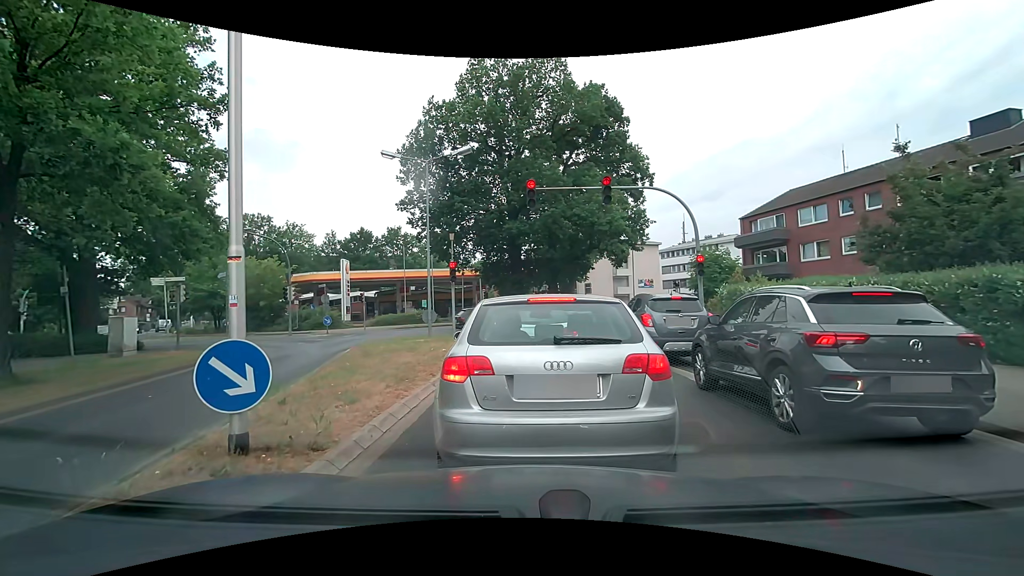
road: tertiary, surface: asphalt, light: Day
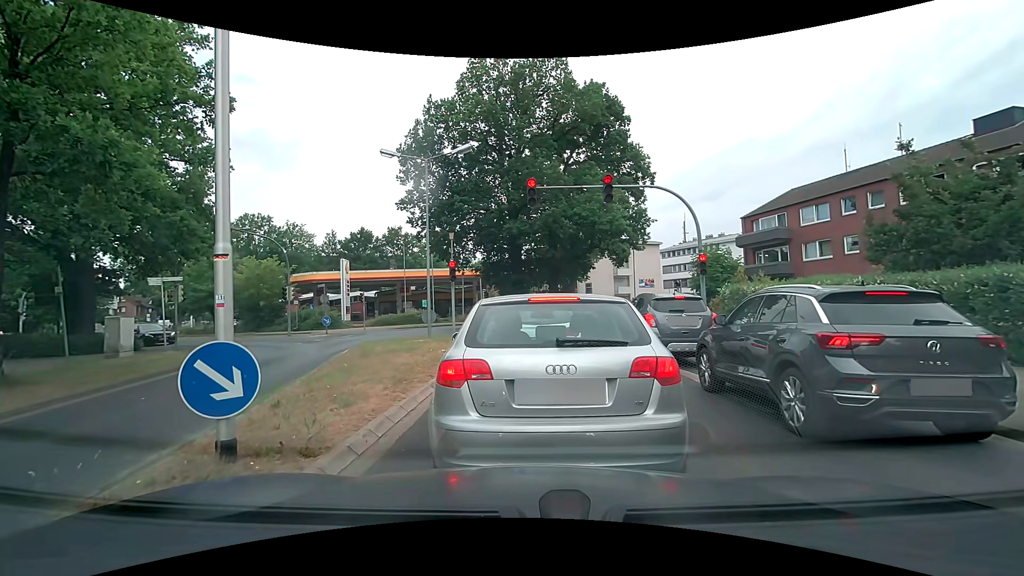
(0.0, +0.2) m; 0°
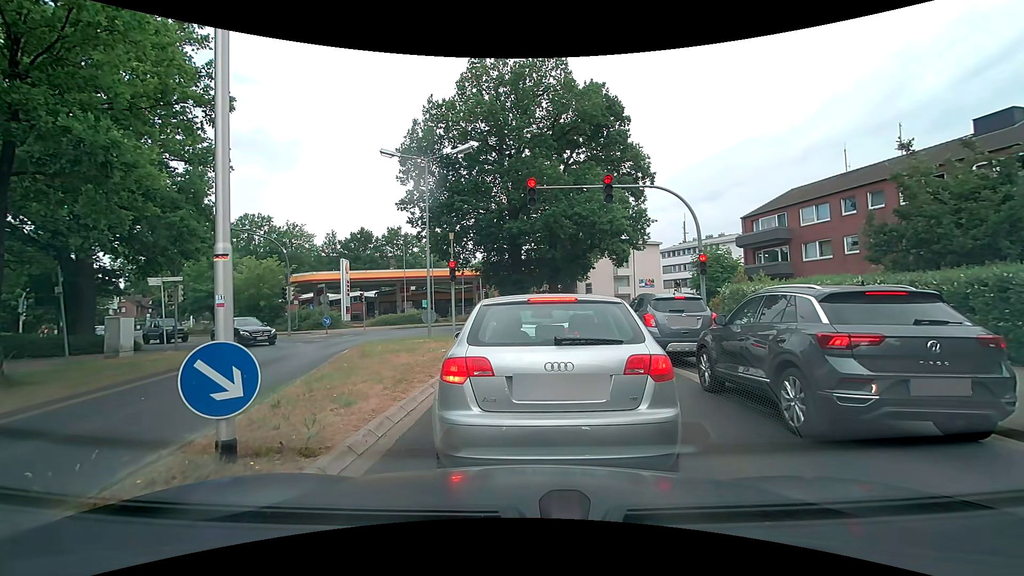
(0.0, 0.0) m; 0°
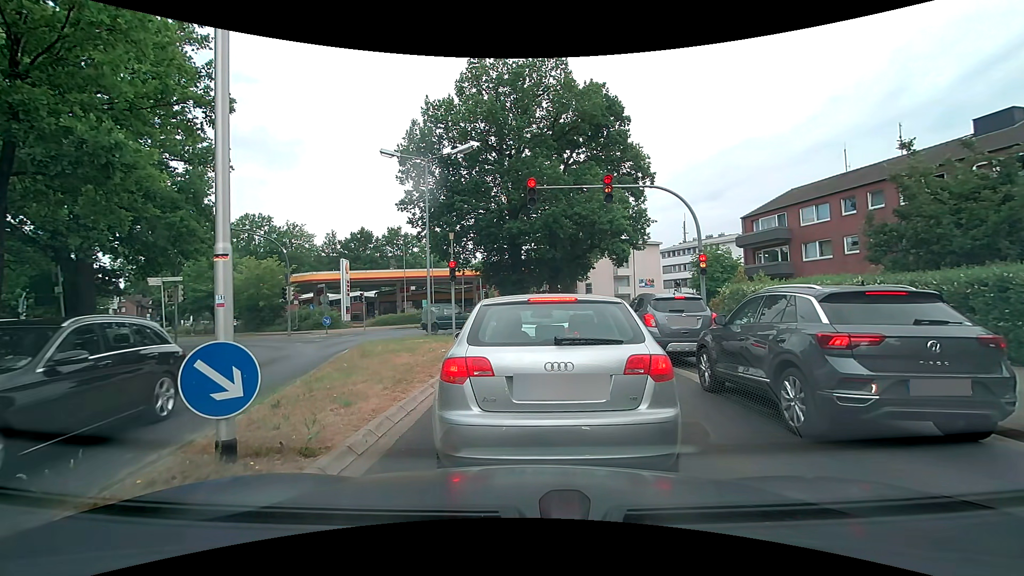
(0.0, 0.0) m; 0°
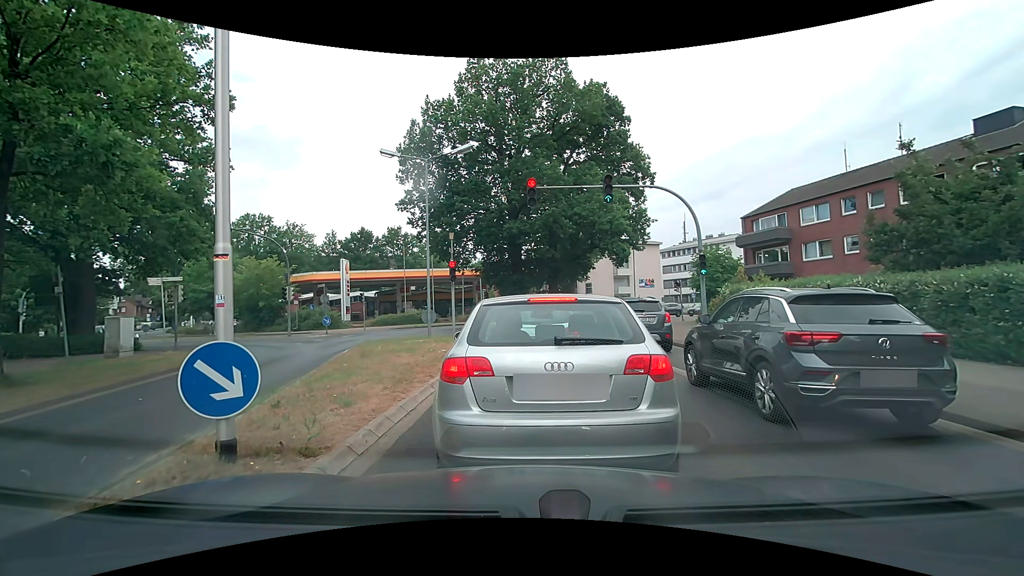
(0.0, 0.0) m; 0°
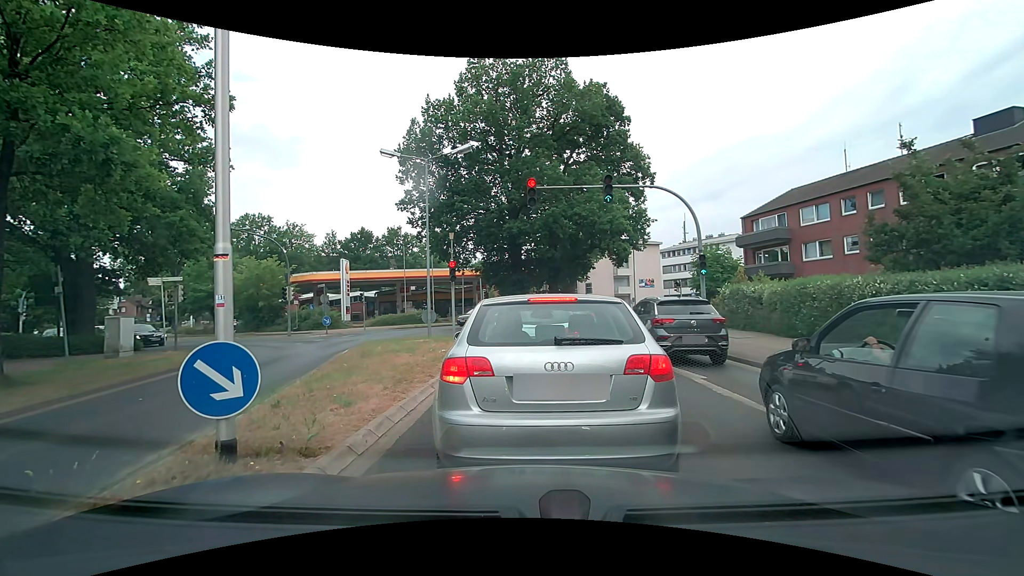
(0.0, 0.0) m; 0°
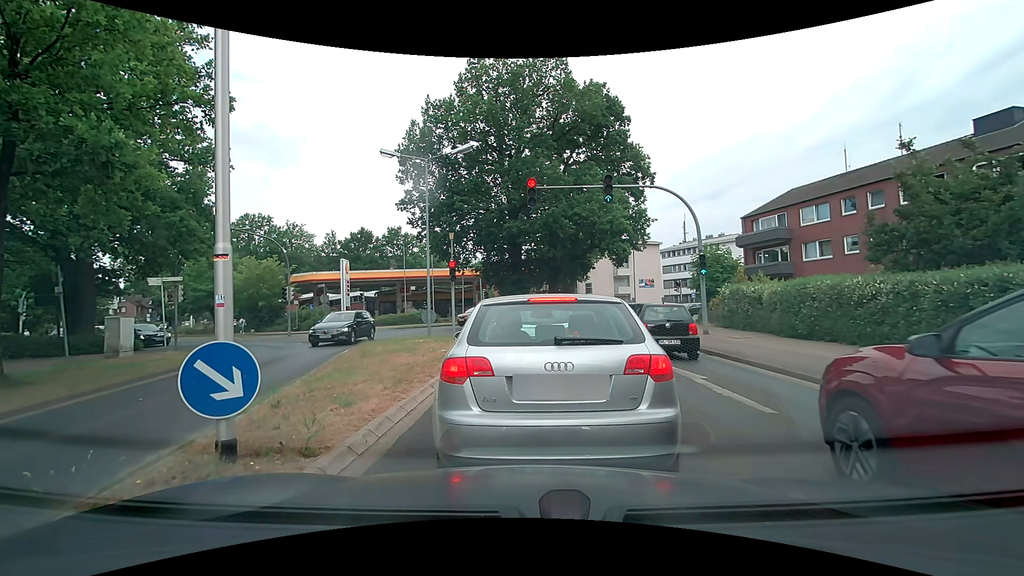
(0.0, 0.0) m; 0°
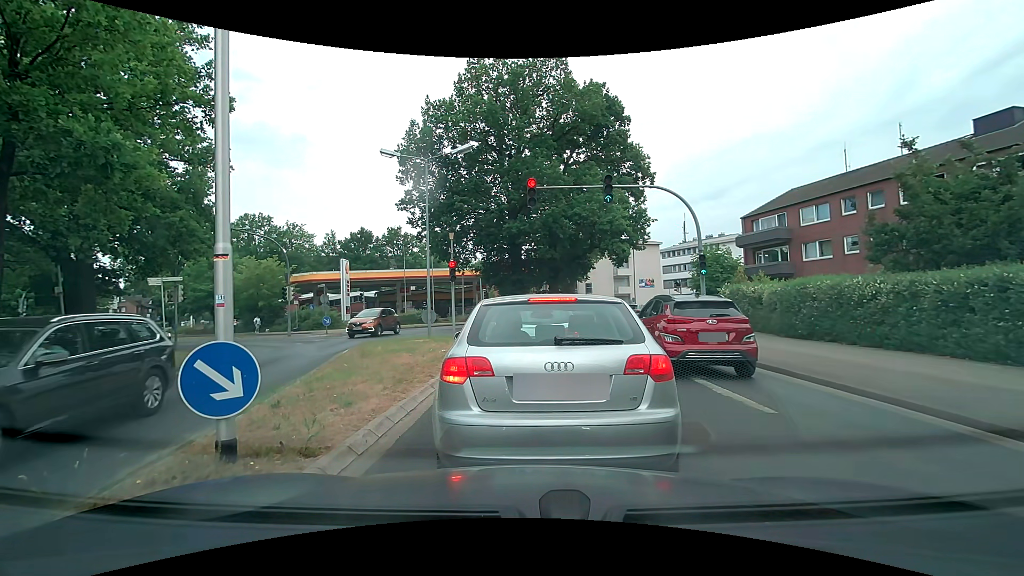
(0.0, 0.0) m; 0°
